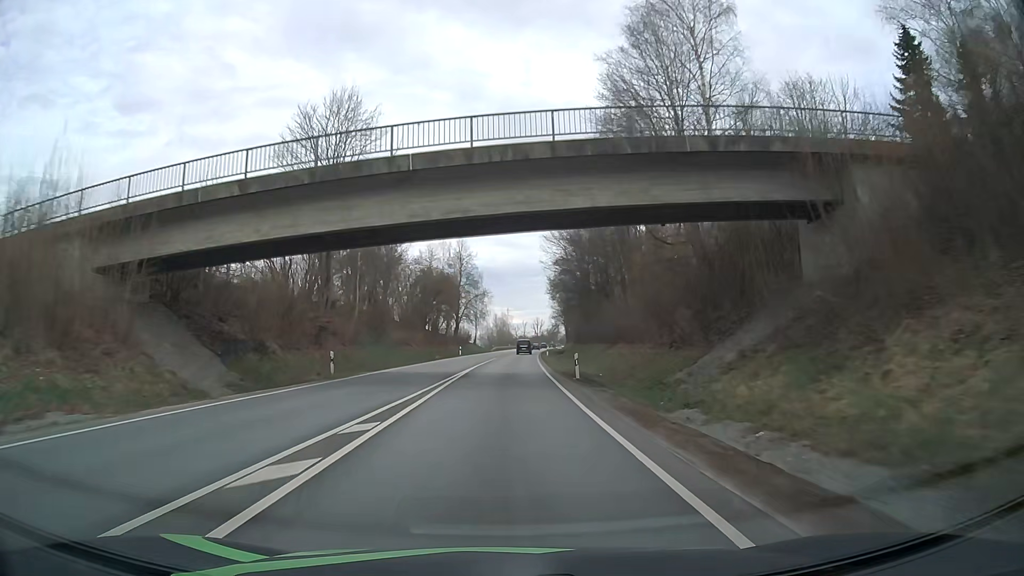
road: primary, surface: asphalt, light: Day
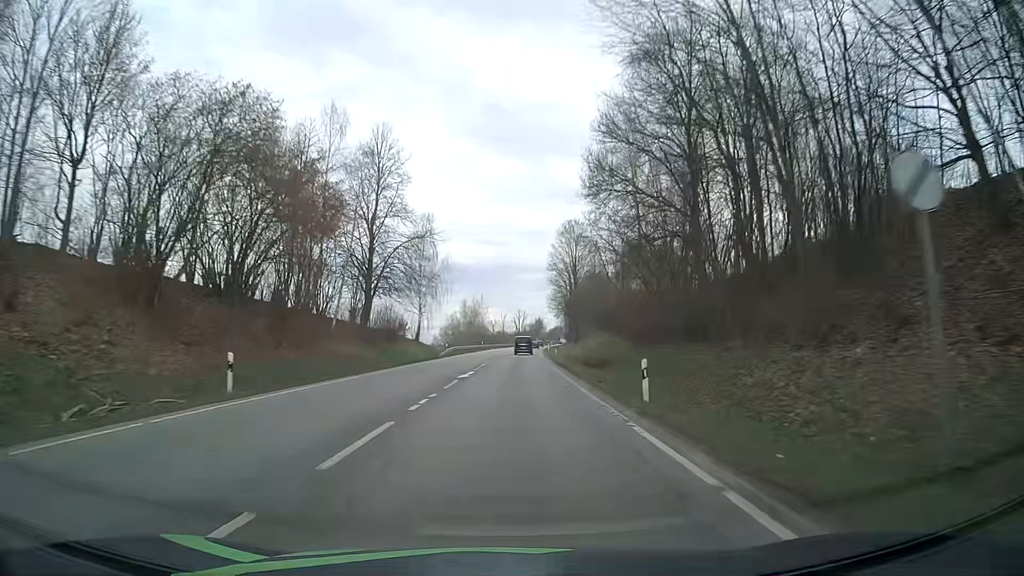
(+0.9, +61.5) m; +2°
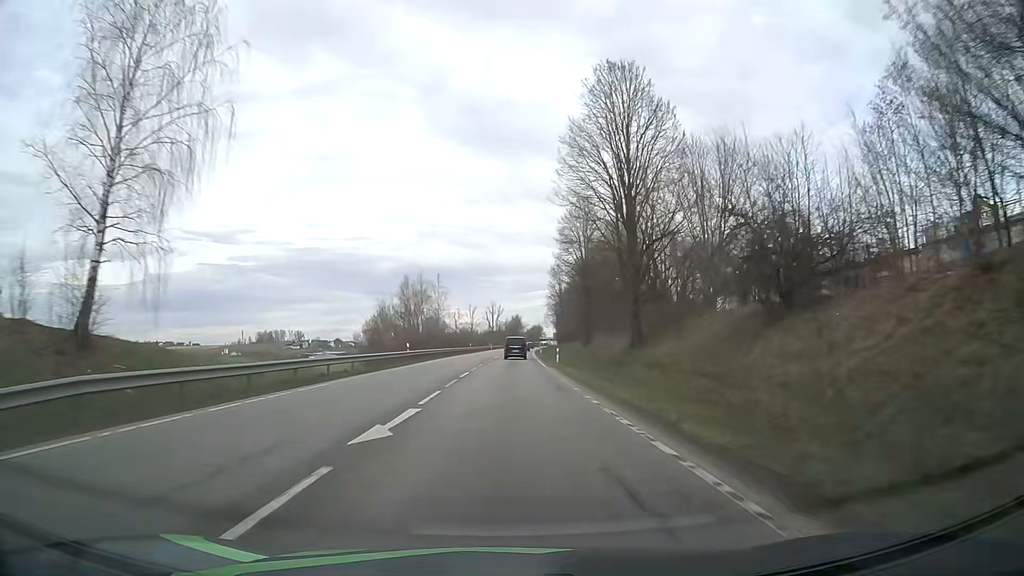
(+1.4, +58.3) m; +3°
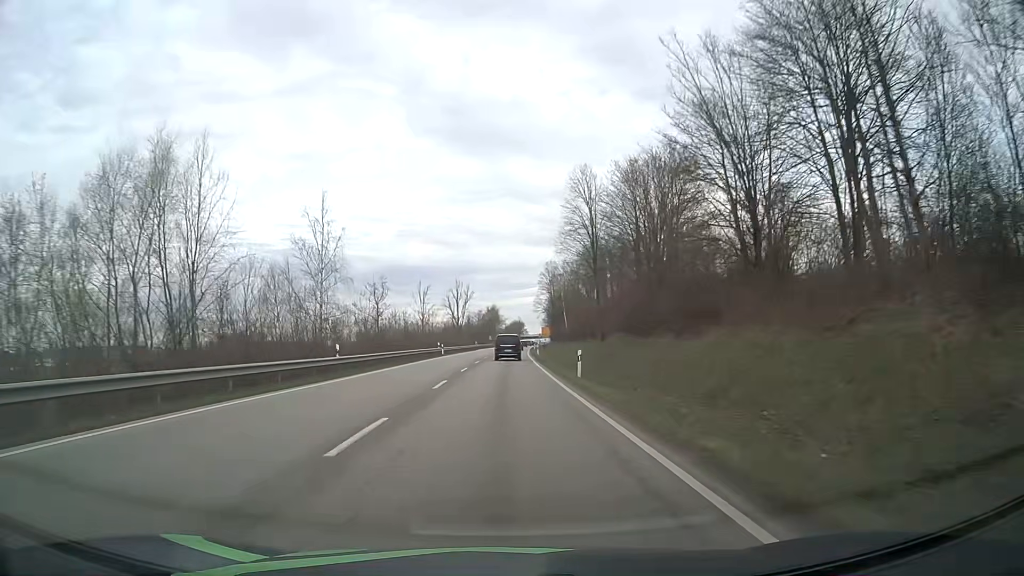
(+1.1, +68.4) m; +2°
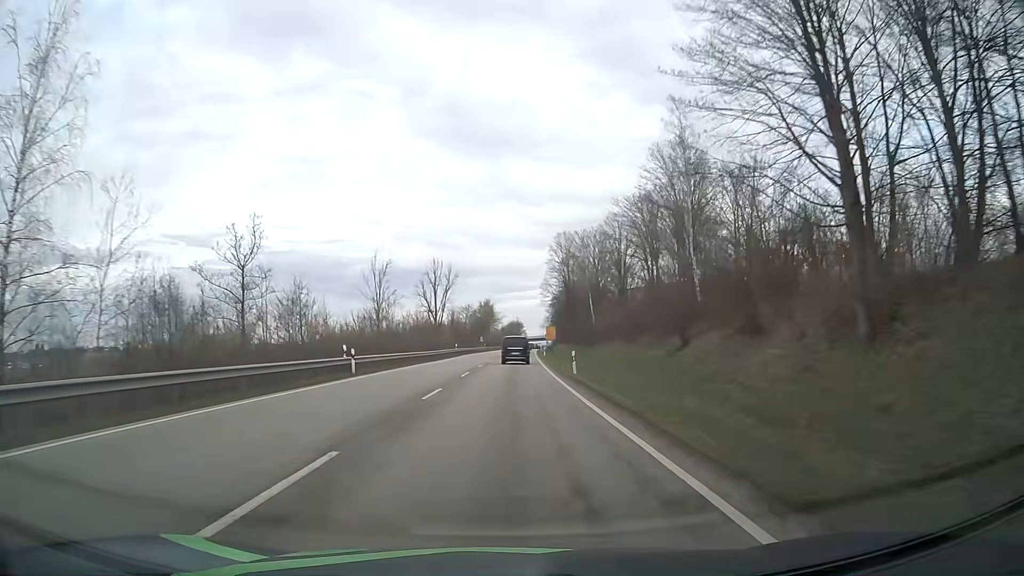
(+0.1, +39.6) m; 0°
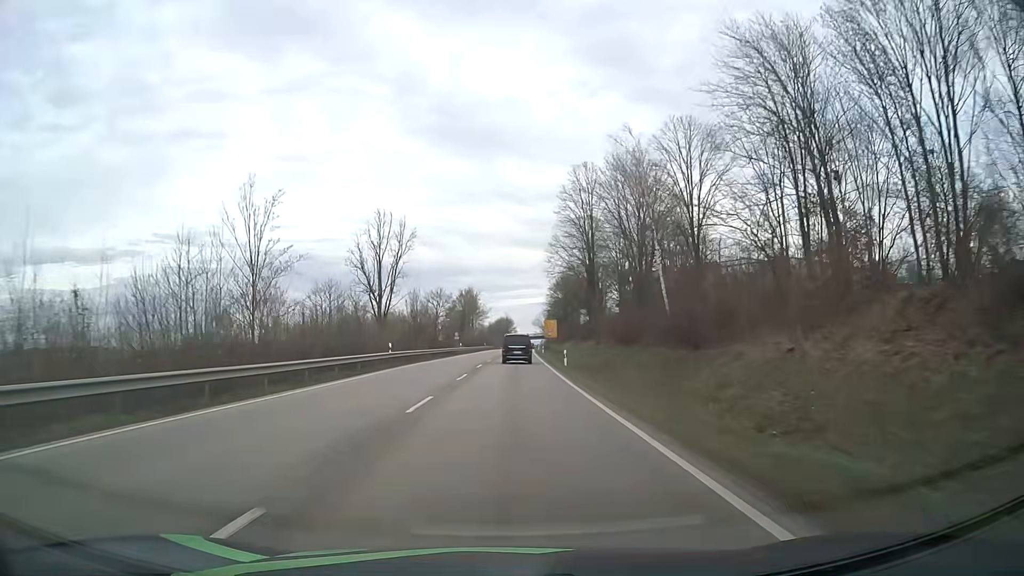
(+0.3, +38.5) m; +1°
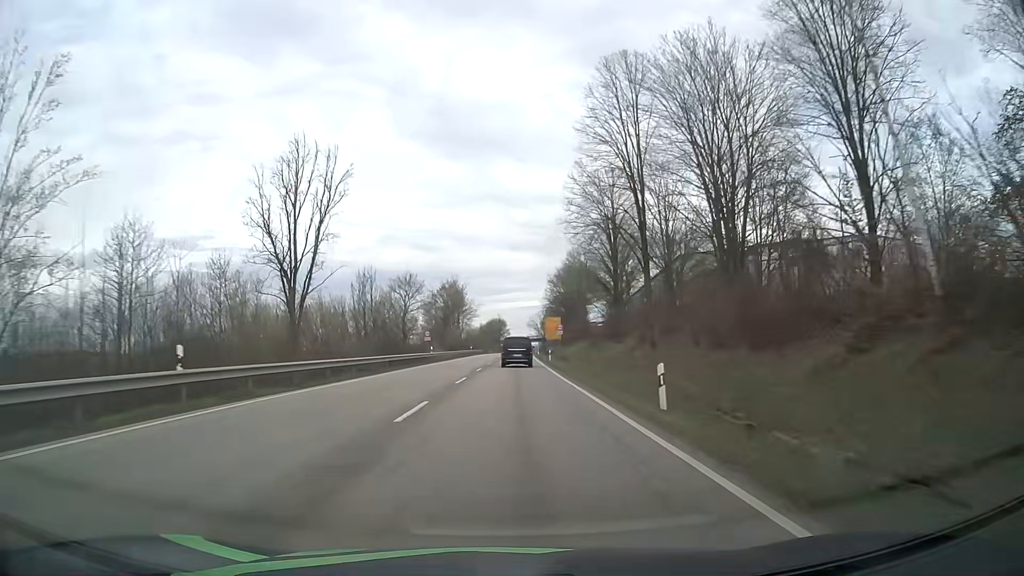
(+0.1, +25.6) m; +1°
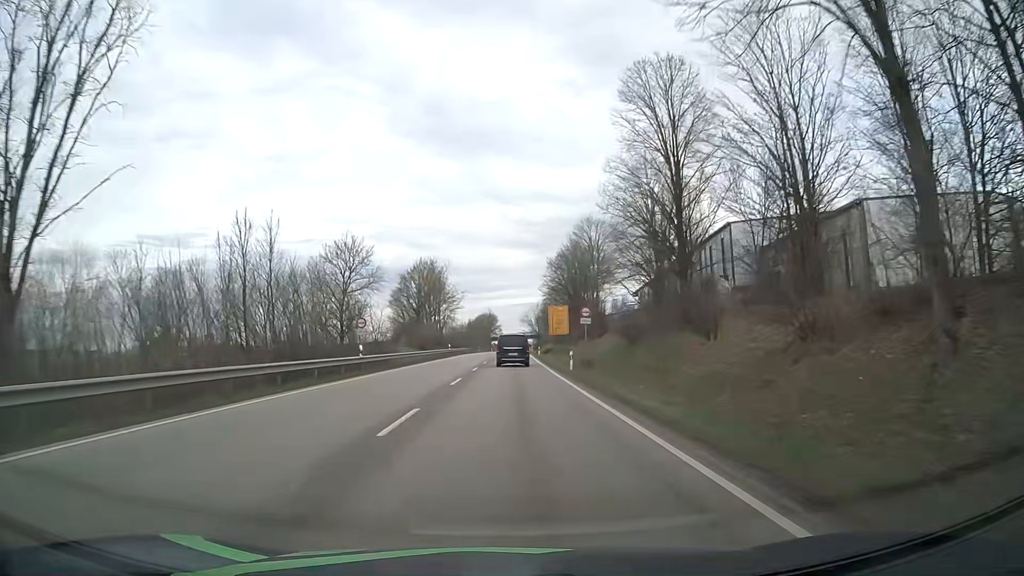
(0.0, +25.7) m; 0°
(0, +10) (0, +20) (0, +30) (0, +40) (+1, +50) (+1, +60) (+1, +70) (+1, +80) (+1, +90) (+2, +100) m
